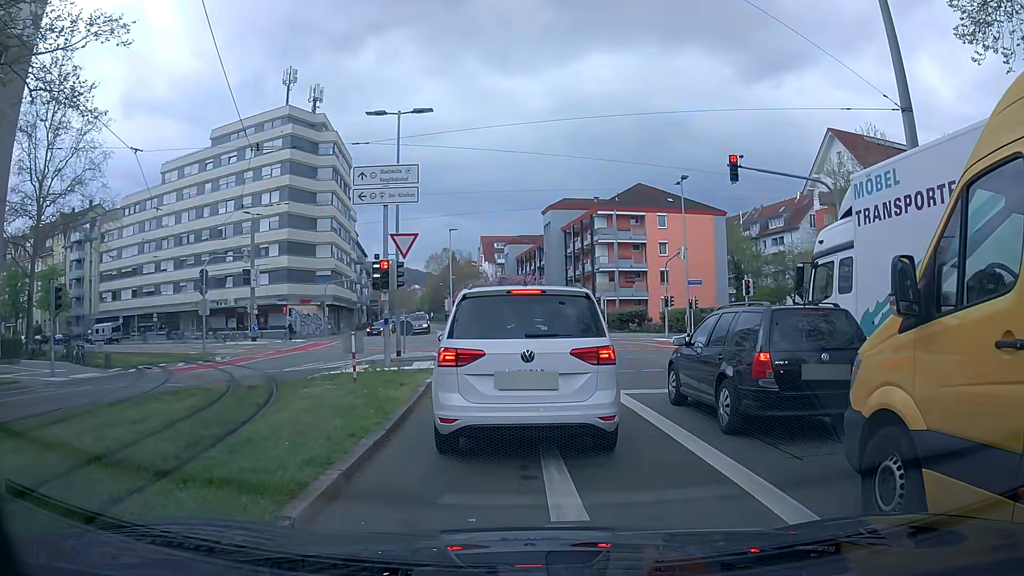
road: secondary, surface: asphalt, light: Day
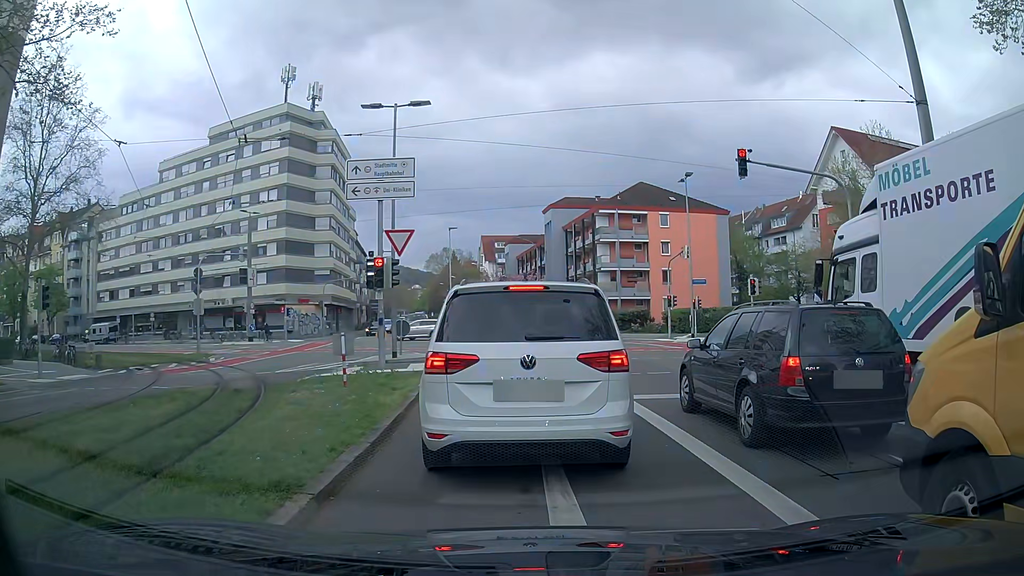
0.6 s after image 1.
(0.0, +0.7) m; 0°
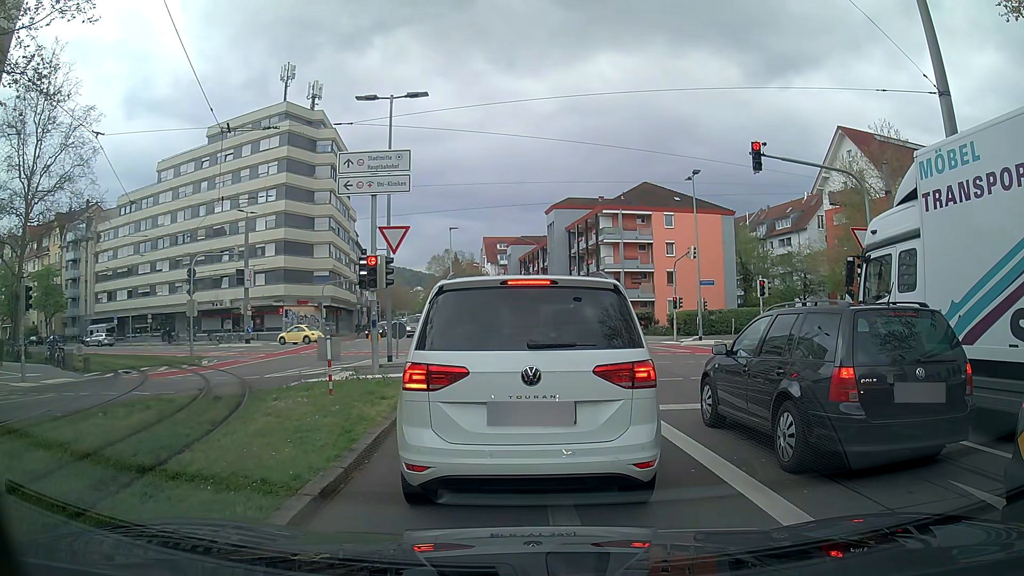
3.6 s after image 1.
(0.0, +1.1) m; 0°
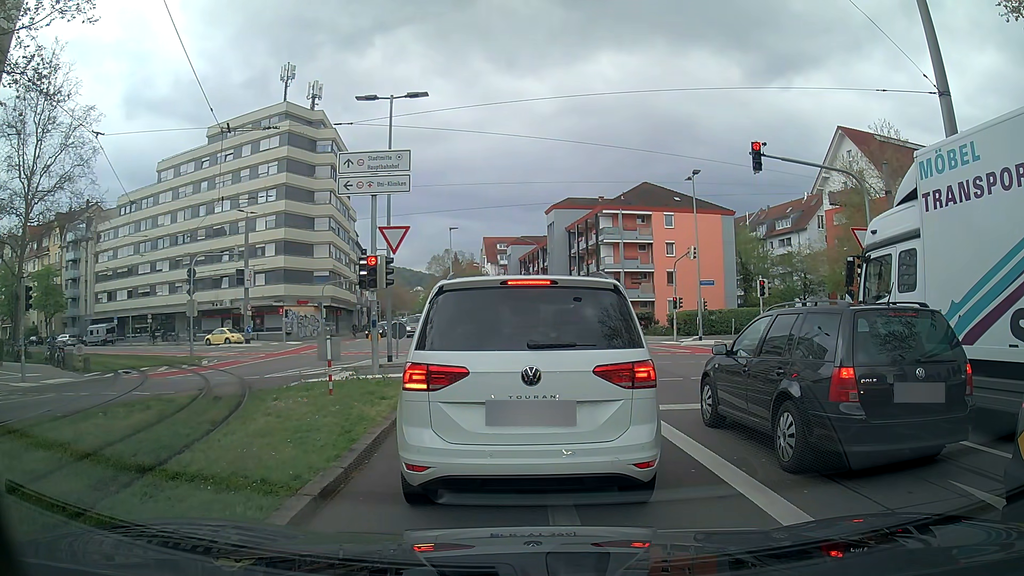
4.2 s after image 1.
(0.0, 0.0) m; 0°
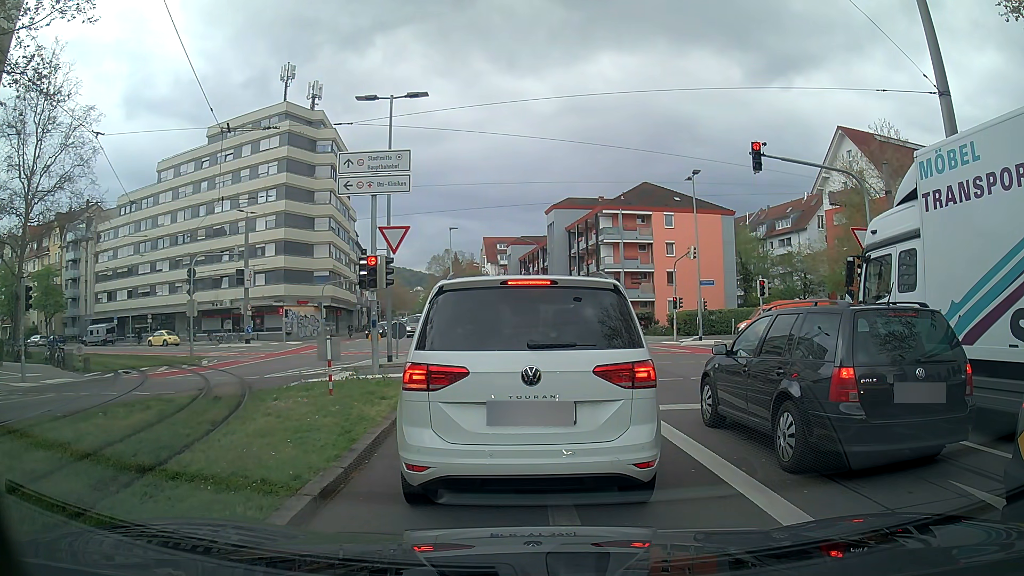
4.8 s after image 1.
(0.0, 0.0) m; 0°
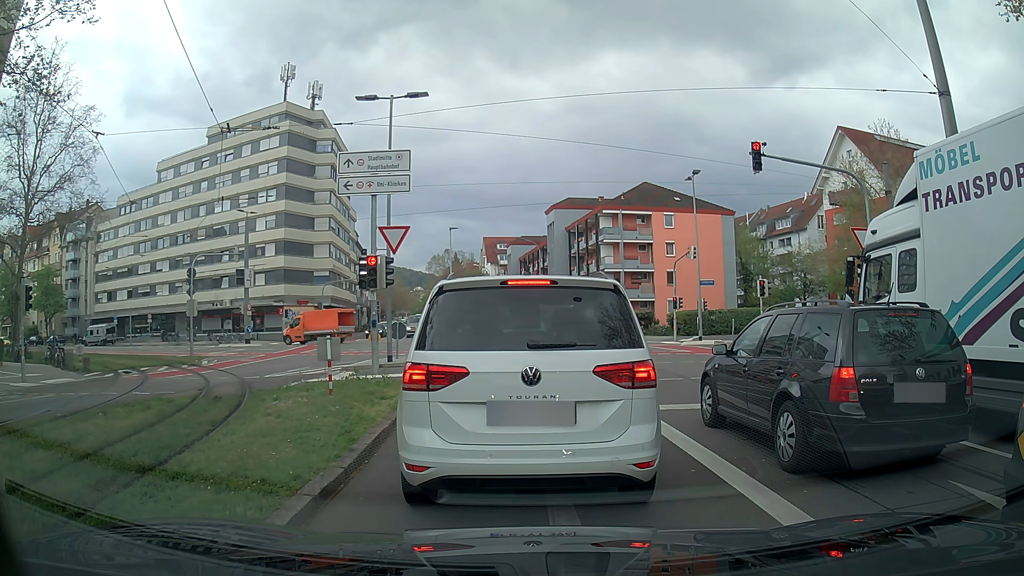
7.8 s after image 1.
(0.0, 0.0) m; 0°
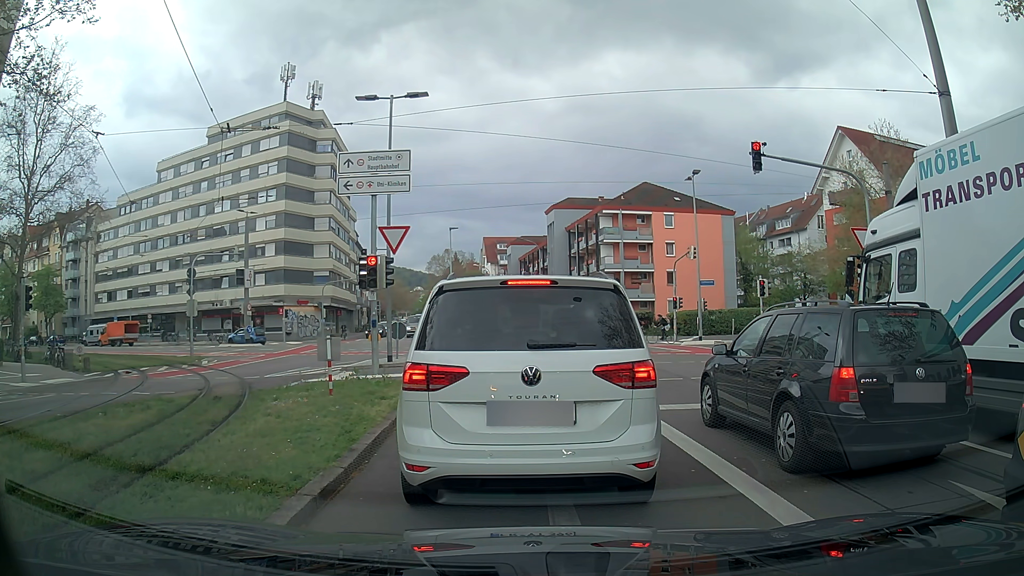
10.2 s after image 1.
(0.0, 0.0) m; 0°
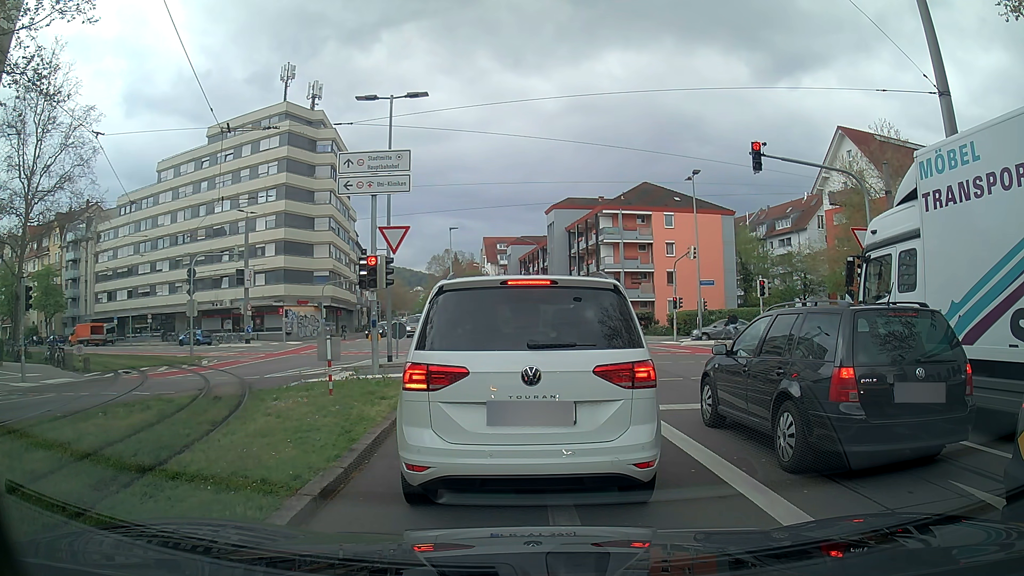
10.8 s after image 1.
(0.0, 0.0) m; 0°
